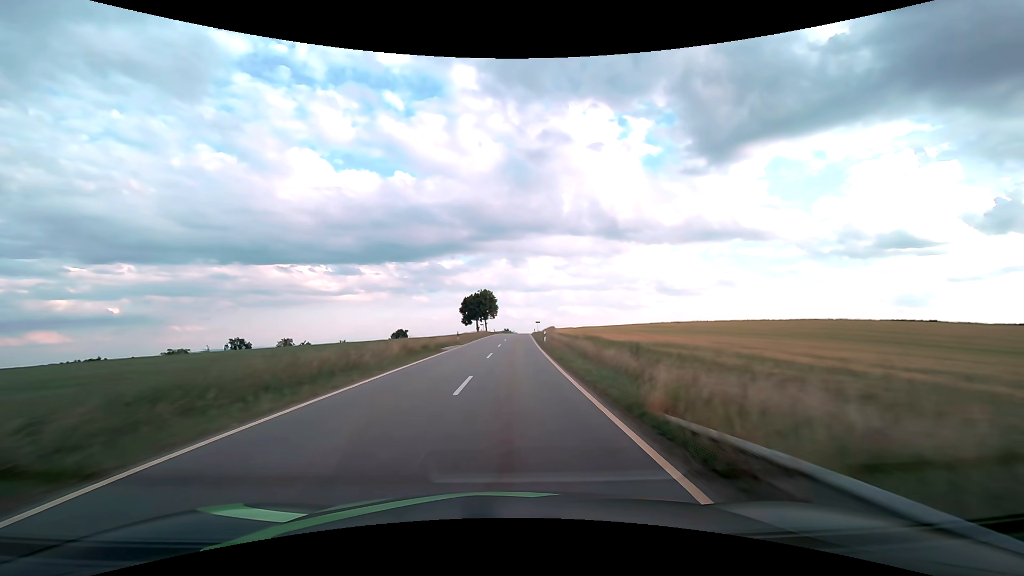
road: tertiary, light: Day
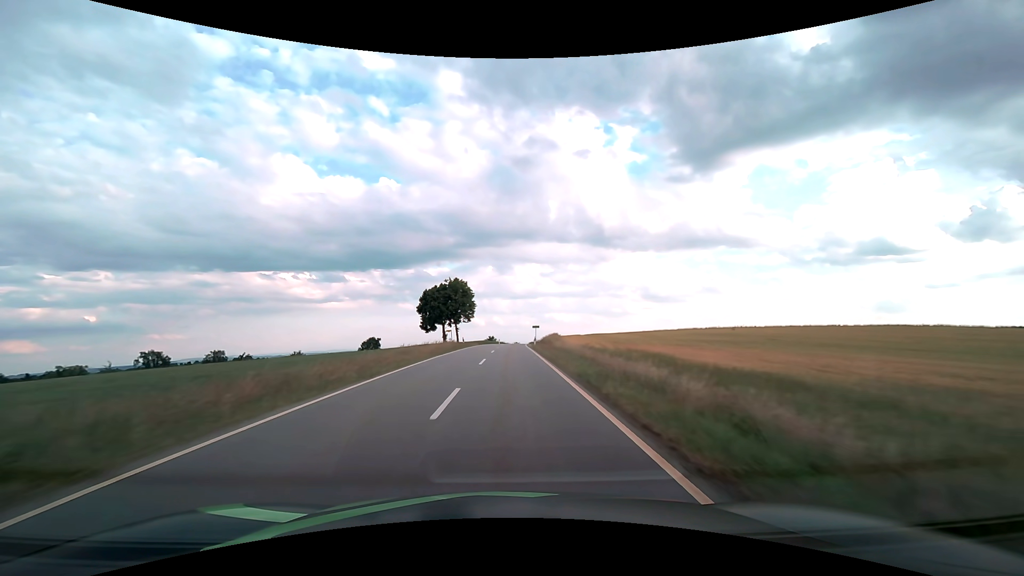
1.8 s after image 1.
(+0.6, +39.3) m; +2°
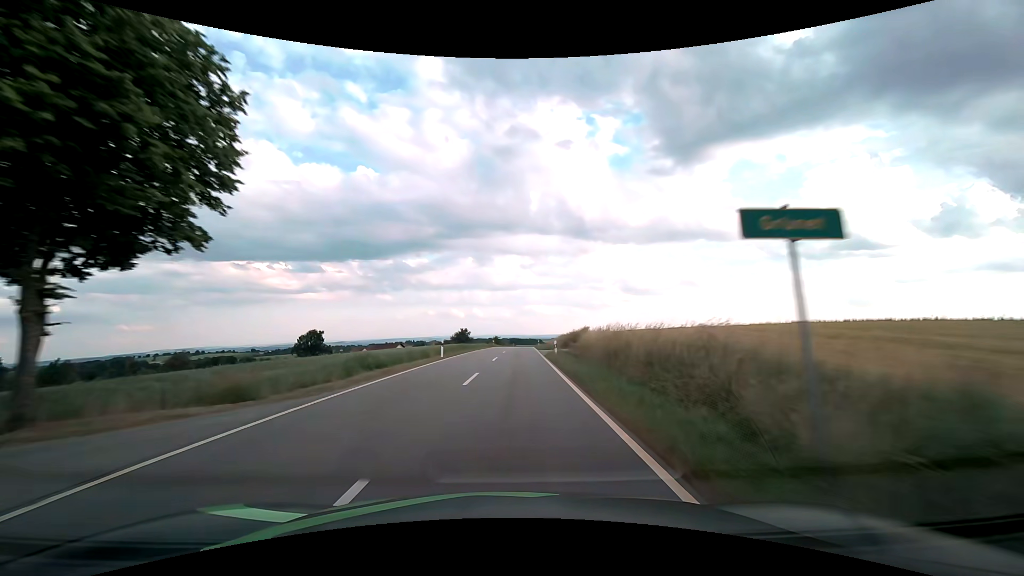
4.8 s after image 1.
(+1.1, +67.9) m; +2°
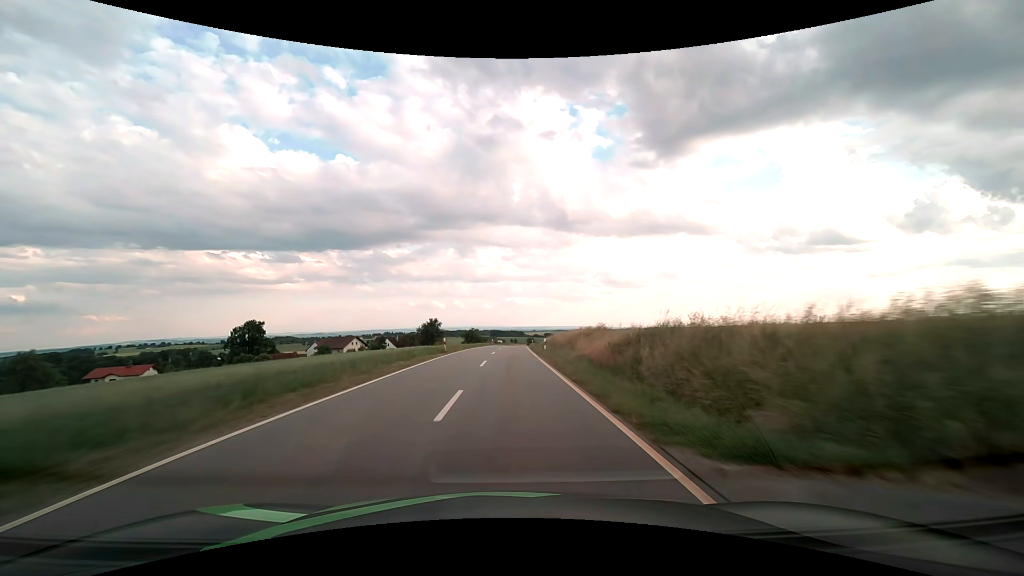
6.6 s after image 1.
(+0.9, +41.9) m; +2°
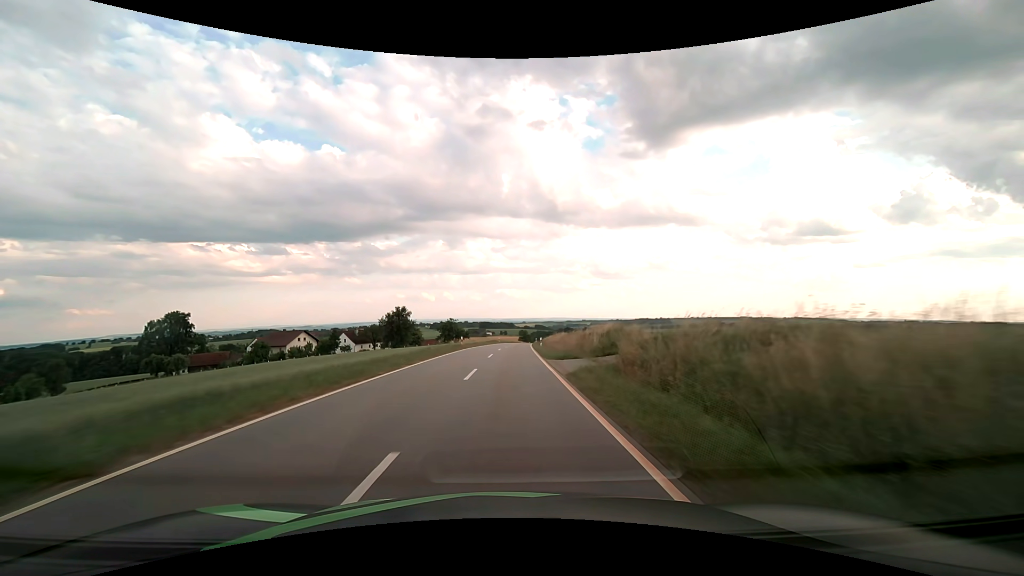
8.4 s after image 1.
(+0.5, +42.4) m; +1°
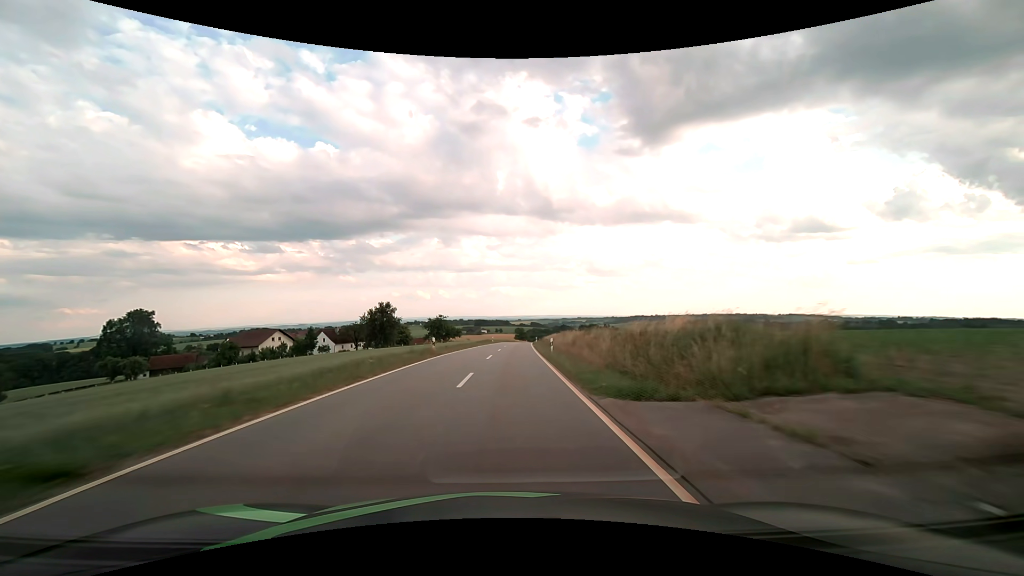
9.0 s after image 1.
(0.0, +14.2) m; 0°
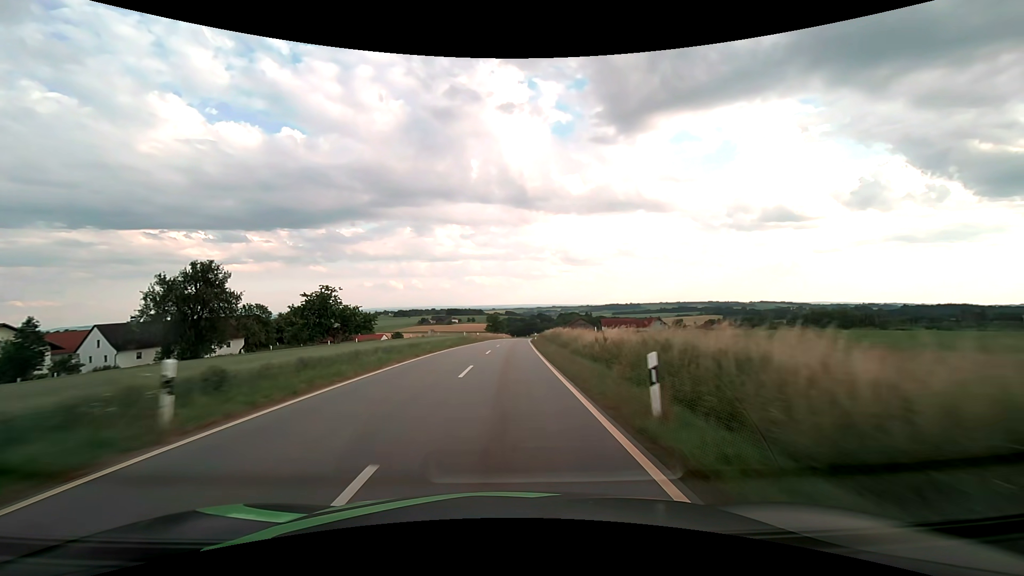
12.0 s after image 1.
(+2.0, +71.3) m; +3°
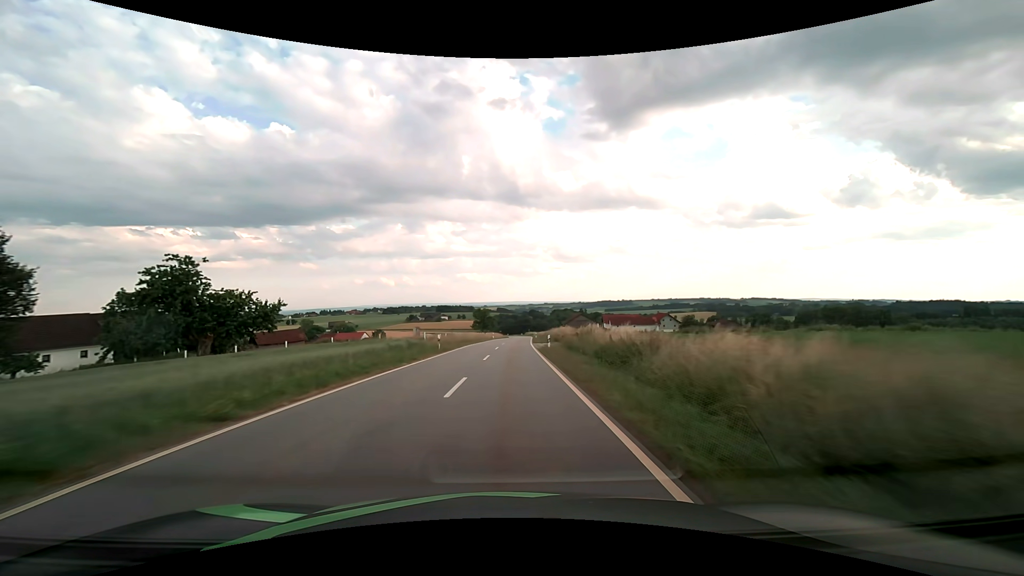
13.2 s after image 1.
(+0.2, +27.6) m; +1°
(0, +10) (0, +20) (0, +30) (+1, +40) (+1, +50) (+1, +60) (+2, +70) (+2, +80) (+3, +90) (+3, +100) m
